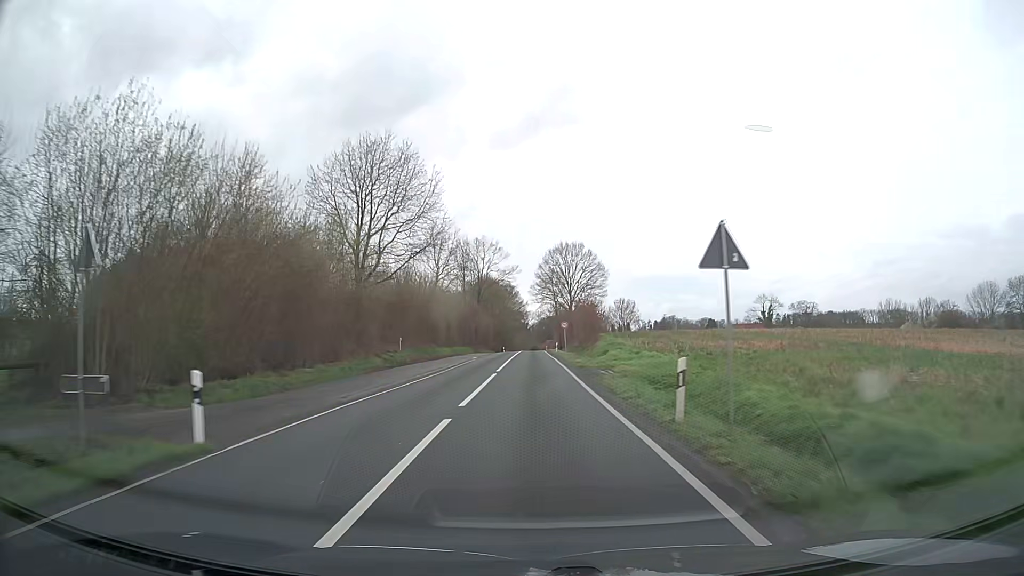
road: secondary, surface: asphalt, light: Day
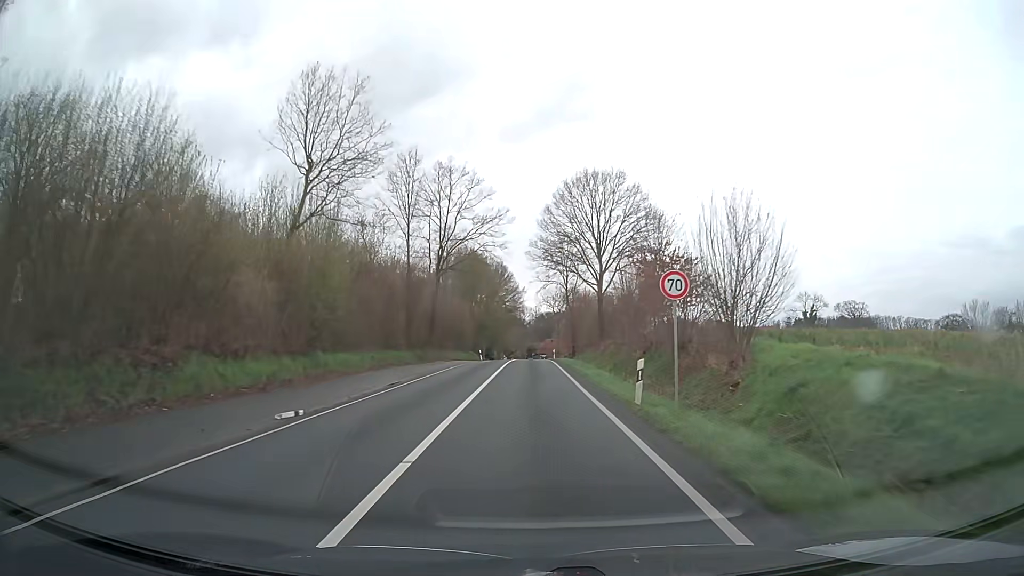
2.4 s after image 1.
(-0.1, +45.7) m; 0°
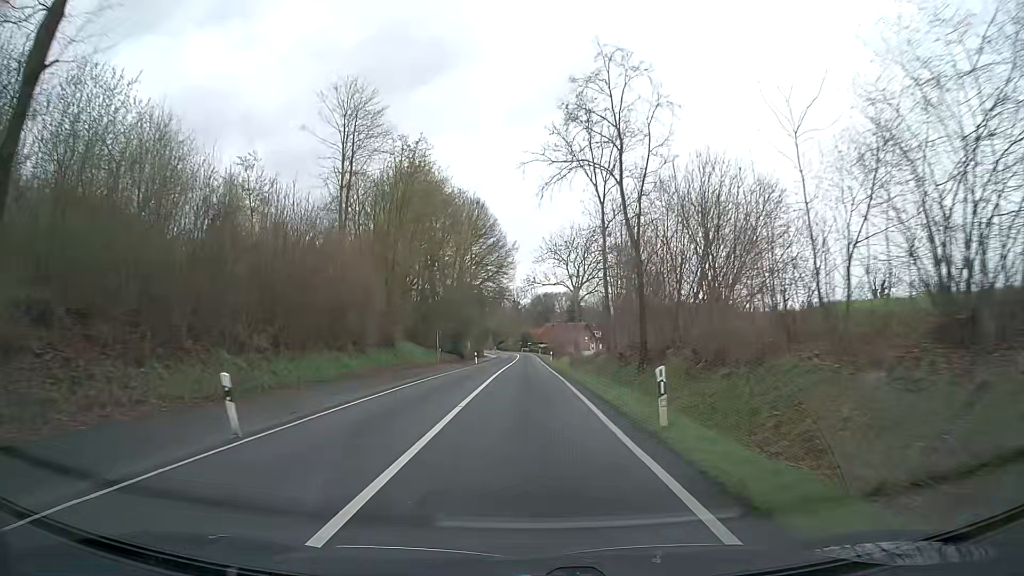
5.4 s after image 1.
(+0.2, +53.5) m; 0°
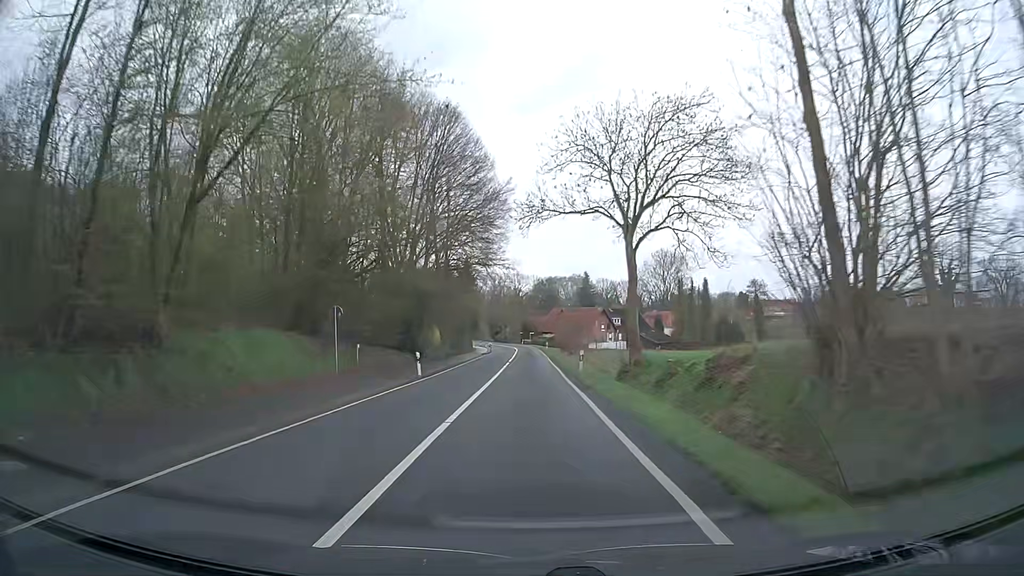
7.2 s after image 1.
(0.0, +32.5) m; 0°
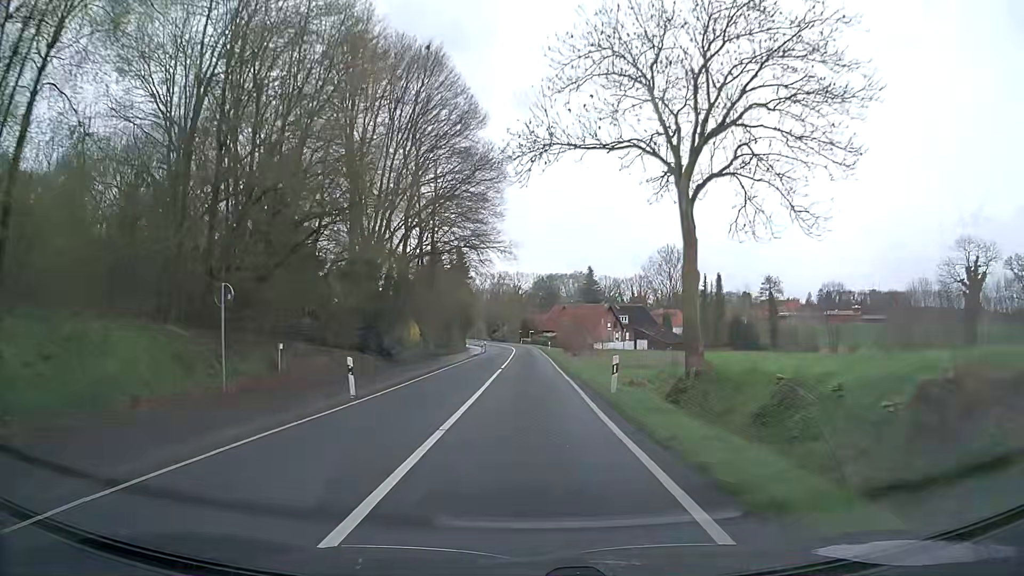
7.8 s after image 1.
(0.0, +11.0) m; 0°
